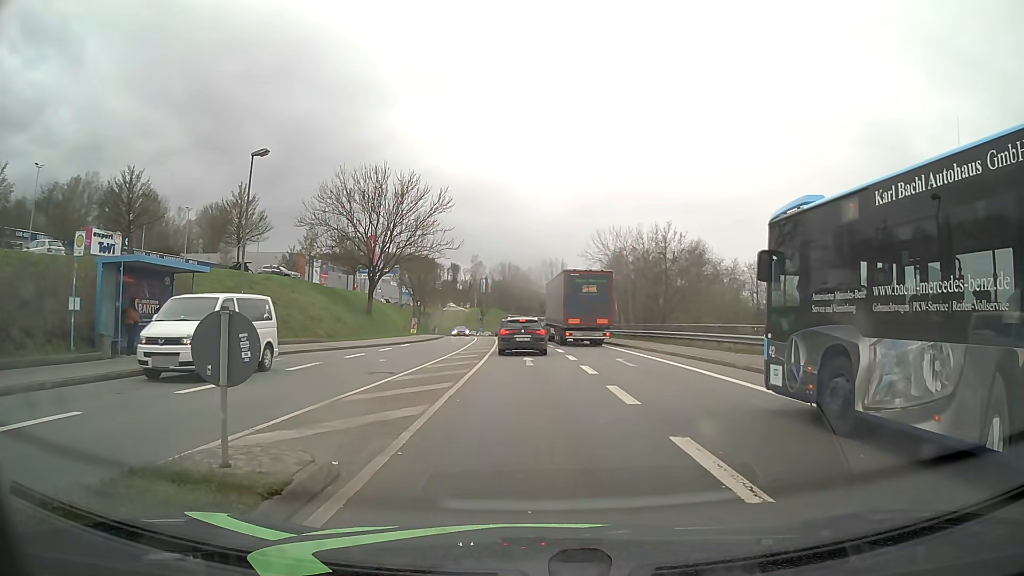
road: tertiary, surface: asphalt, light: Day
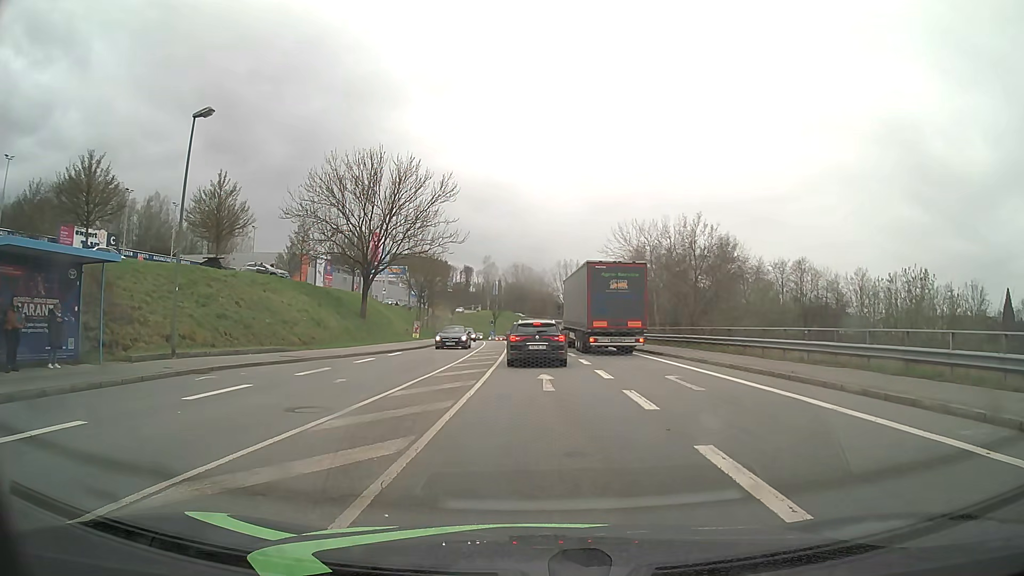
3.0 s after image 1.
(0.0, +6.4) m; +1°
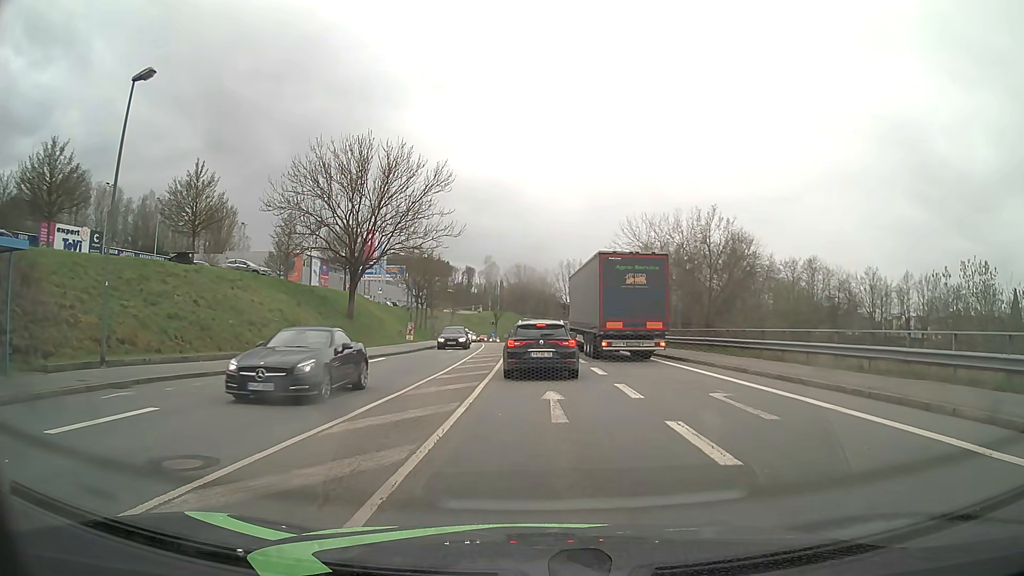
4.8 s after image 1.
(-0.1, +4.2) m; 0°
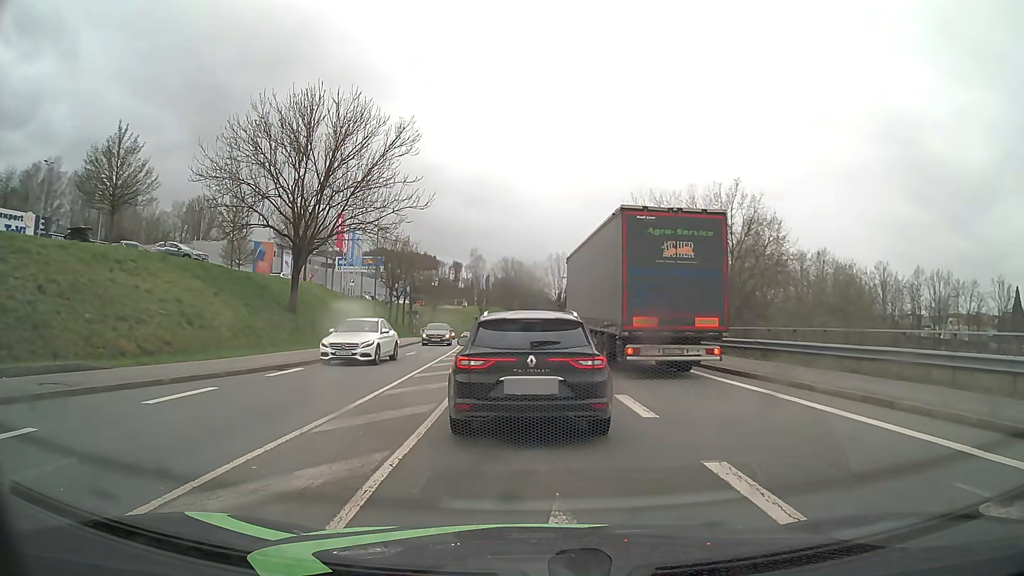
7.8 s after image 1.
(0.0, +8.9) m; 0°
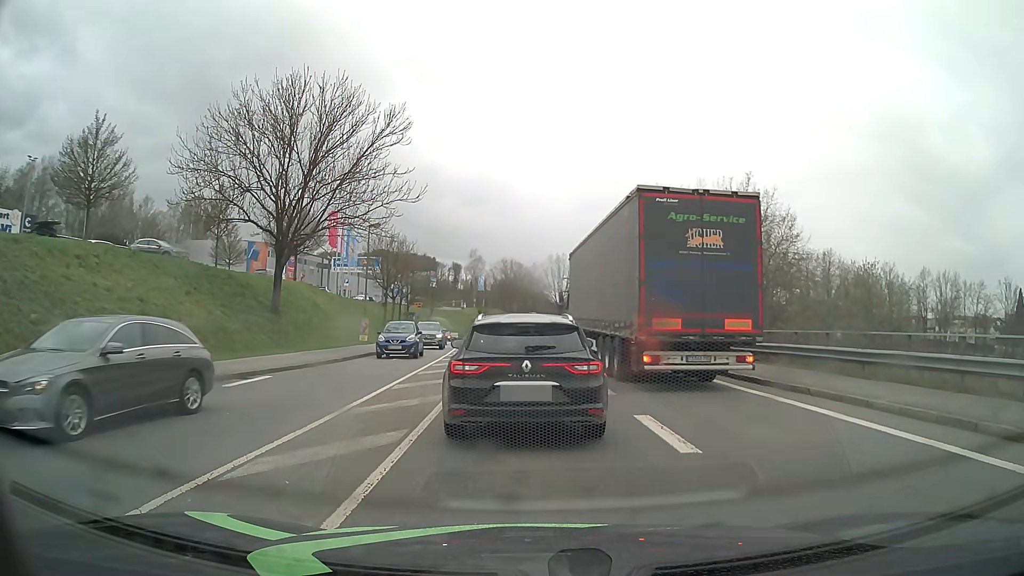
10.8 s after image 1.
(0.0, +2.4) m; -1°
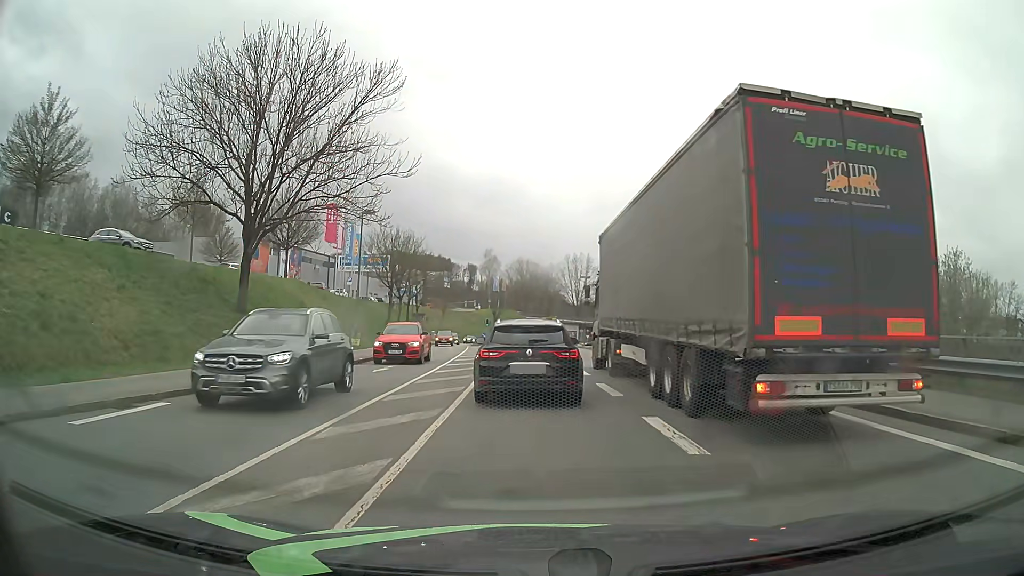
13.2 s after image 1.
(+0.1, +6.3) m; 0°
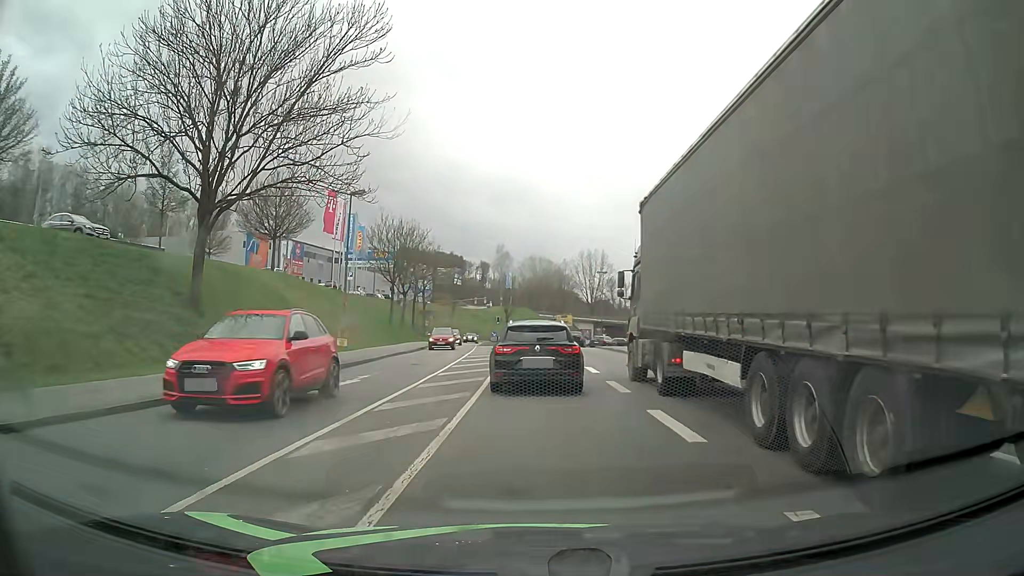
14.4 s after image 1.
(-0.1, +5.4) m; -2°
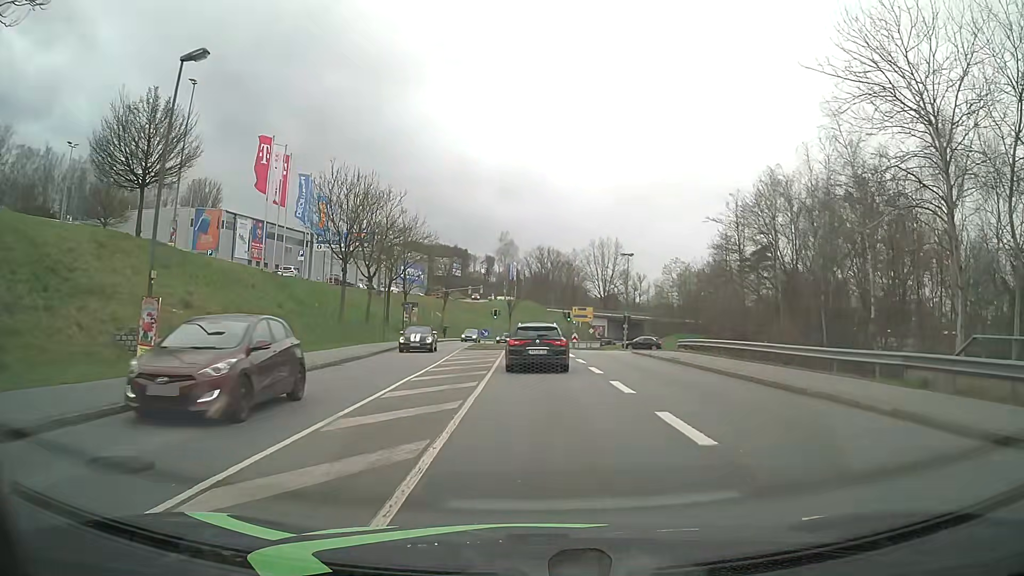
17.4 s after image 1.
(+0.1, +18.6) m; 0°
(0, +10) (0, +20) (0, +30) (0, +40) (0, +50) (0, +60) (0, +70) (+1, +80) (+1, +90) (+3, +100) m
